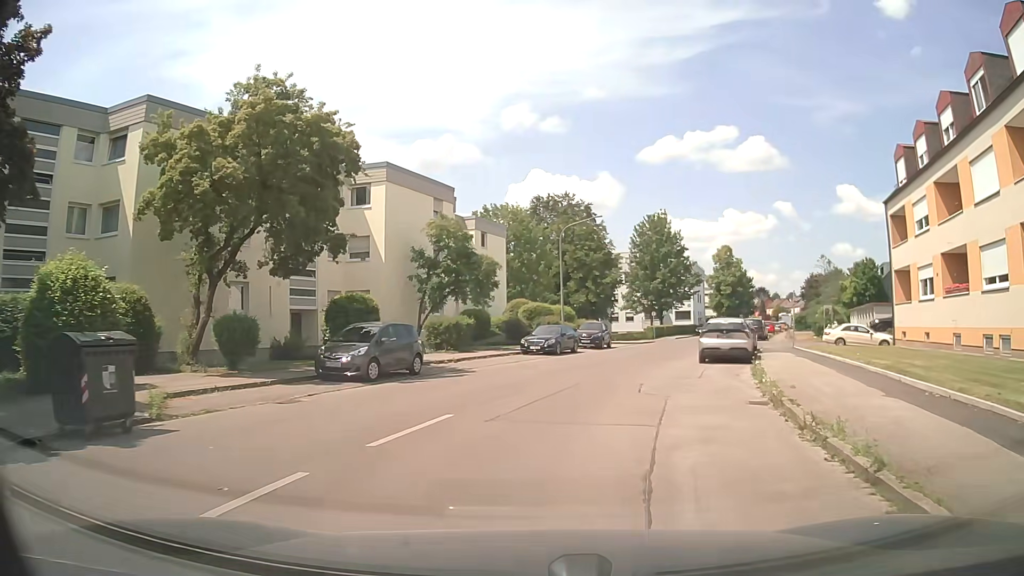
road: residential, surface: asphalt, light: Day
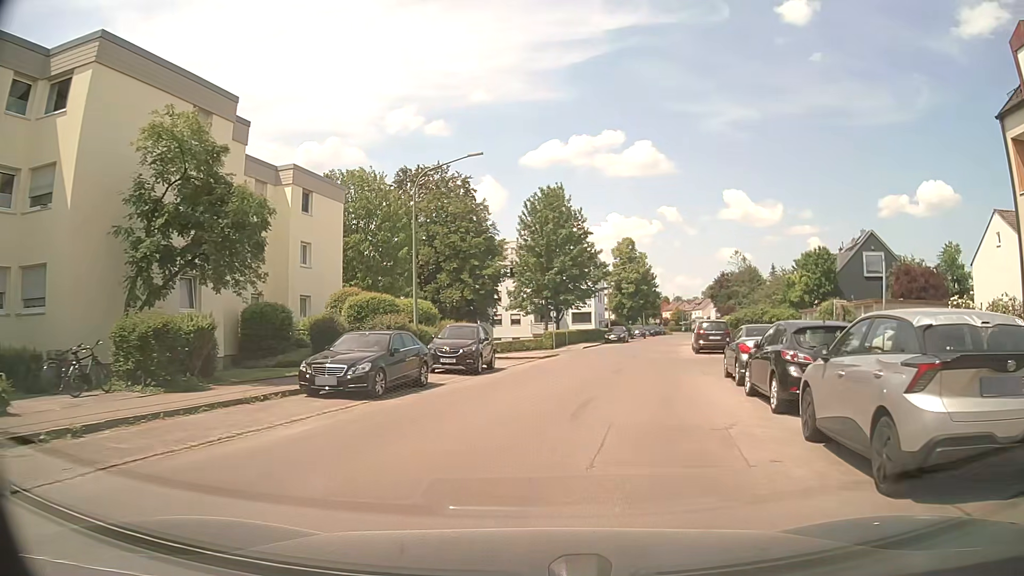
(+1.5, +18.0) m; +9°
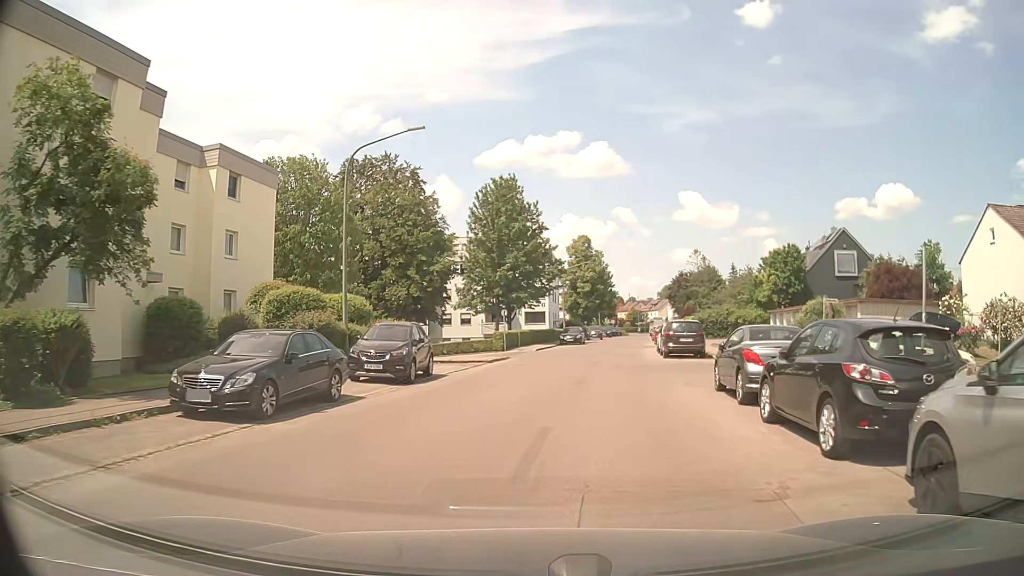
(+0.2, +3.8) m; +5°
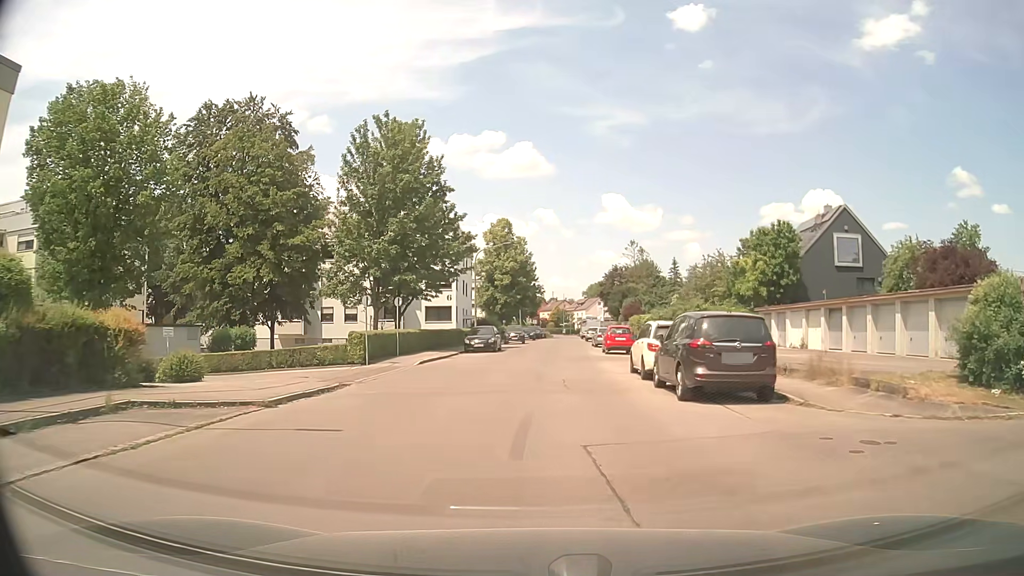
(+1.2, +17.1) m; +6°
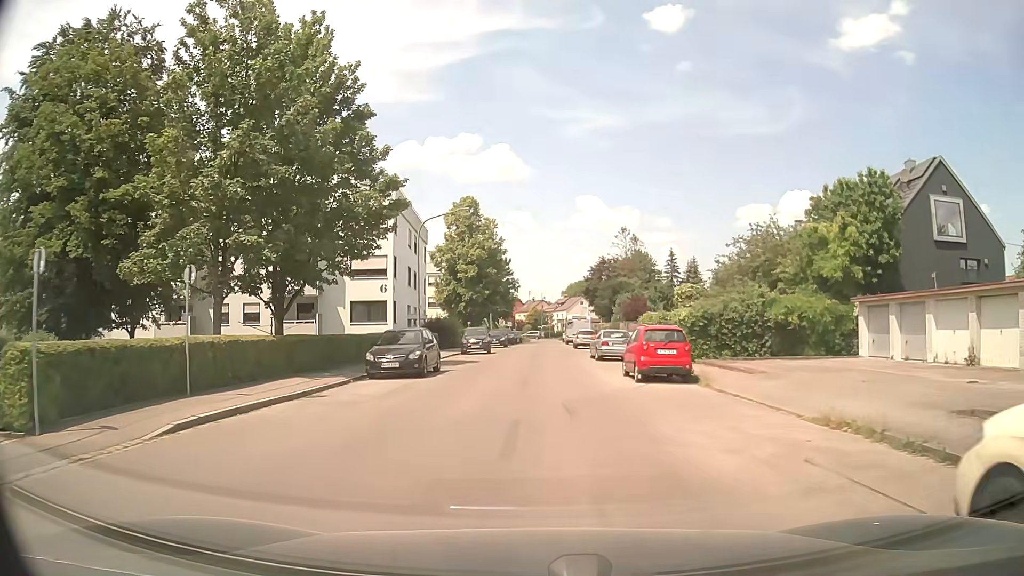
(+0.4, +17.4) m; +2°
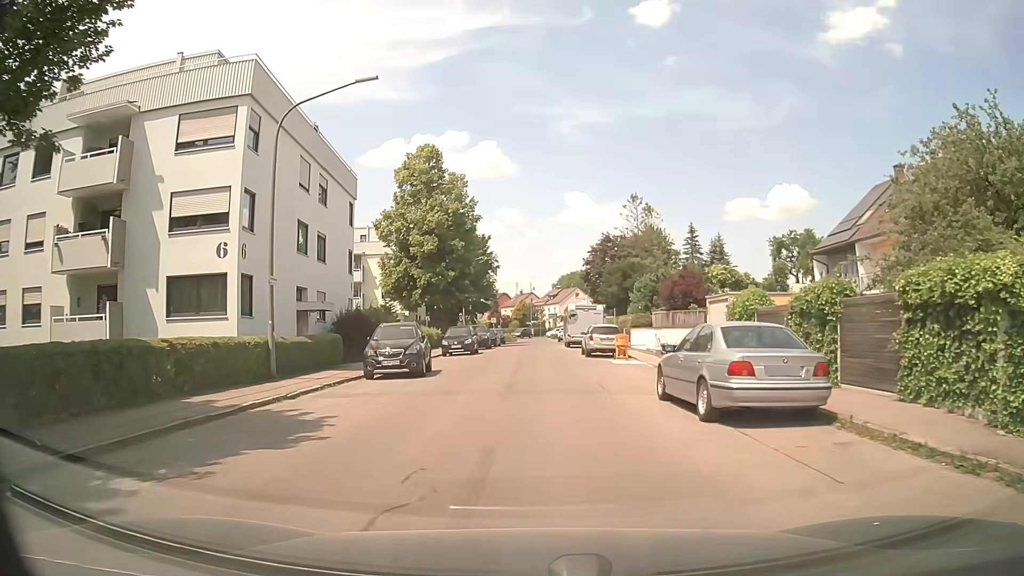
(+0.4, +21.0) m; +2°
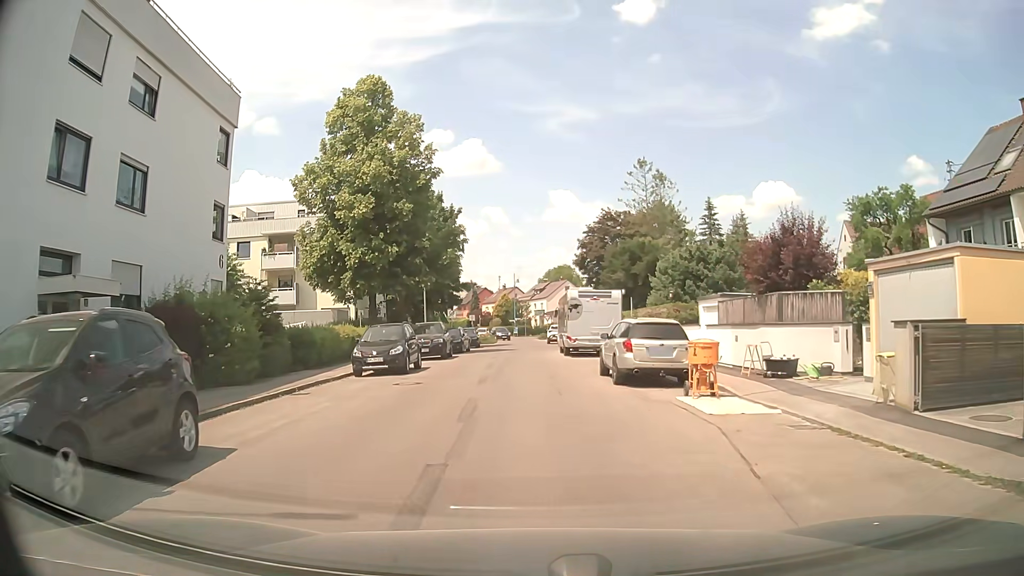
(+0.1, +15.3) m; +2°
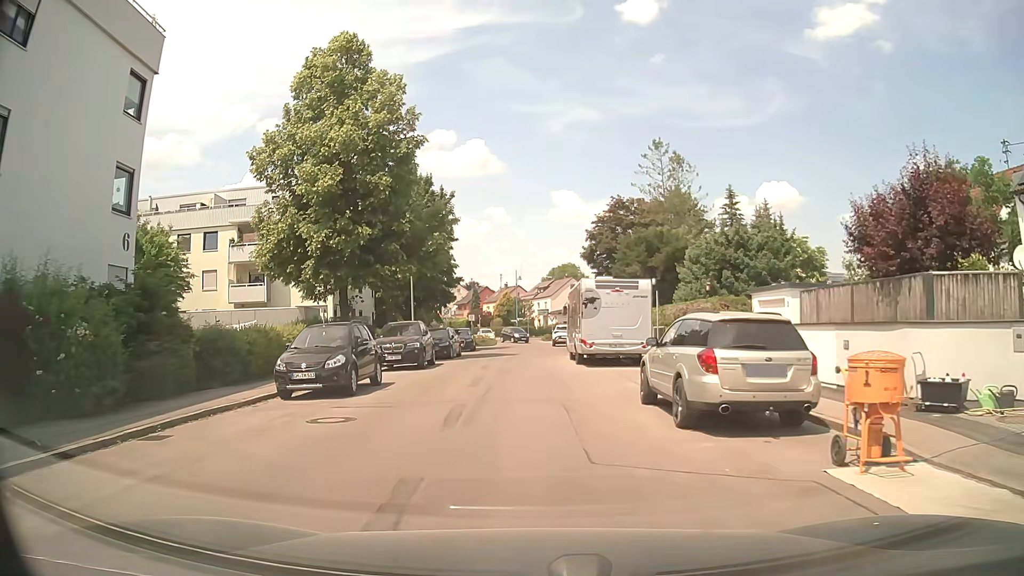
(-0.1, +6.5) m; -2°
(0, +10) (0, +20) (0, +30) (+1, +40) (0, +50) (0, +60) (+1, +70) (-2, +79) (-8, +86) (-18, +86) m
